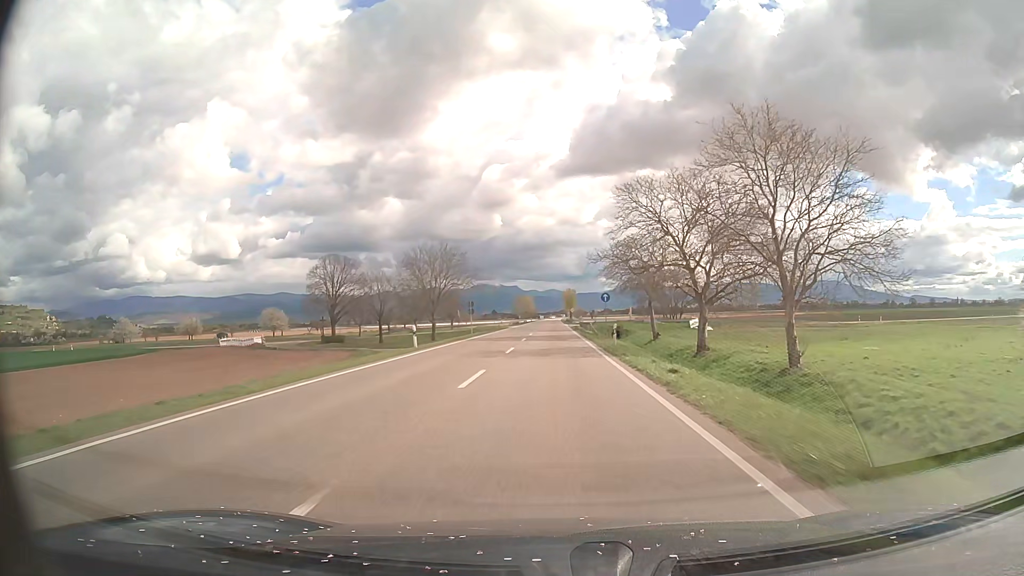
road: primary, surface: asphalt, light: Day
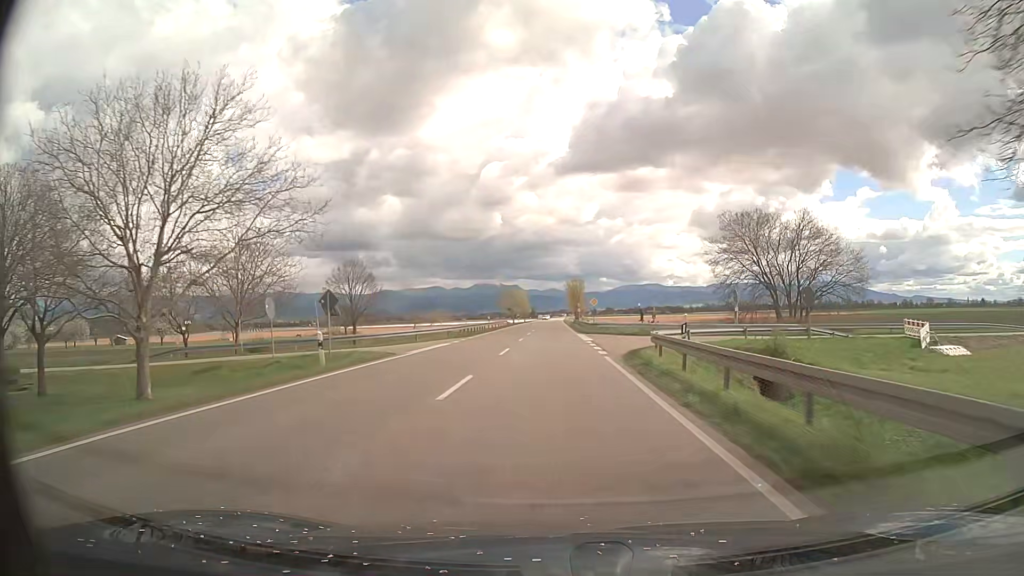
(0.0, +61.9) m; 0°
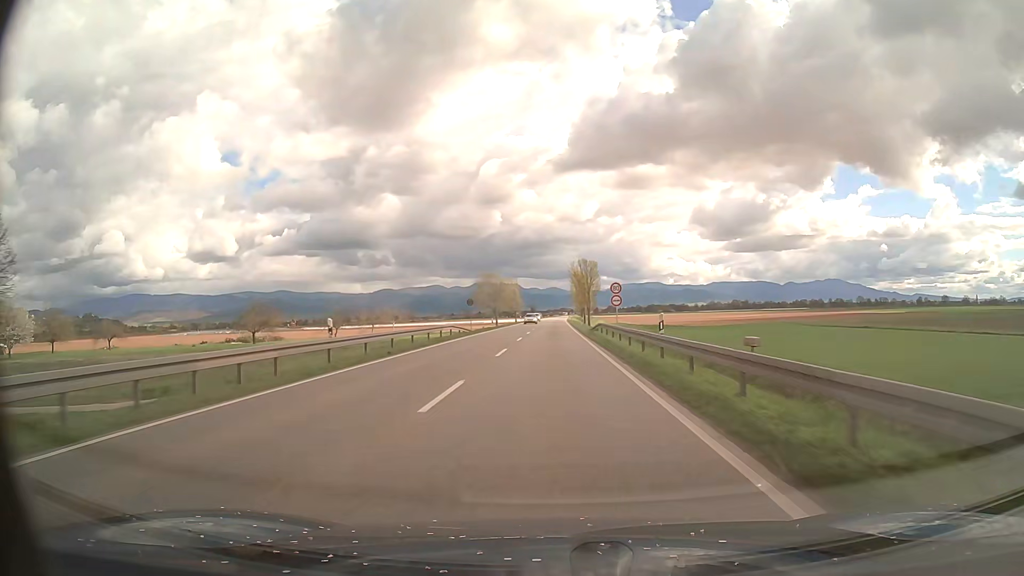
(0.0, +49.5) m; 0°
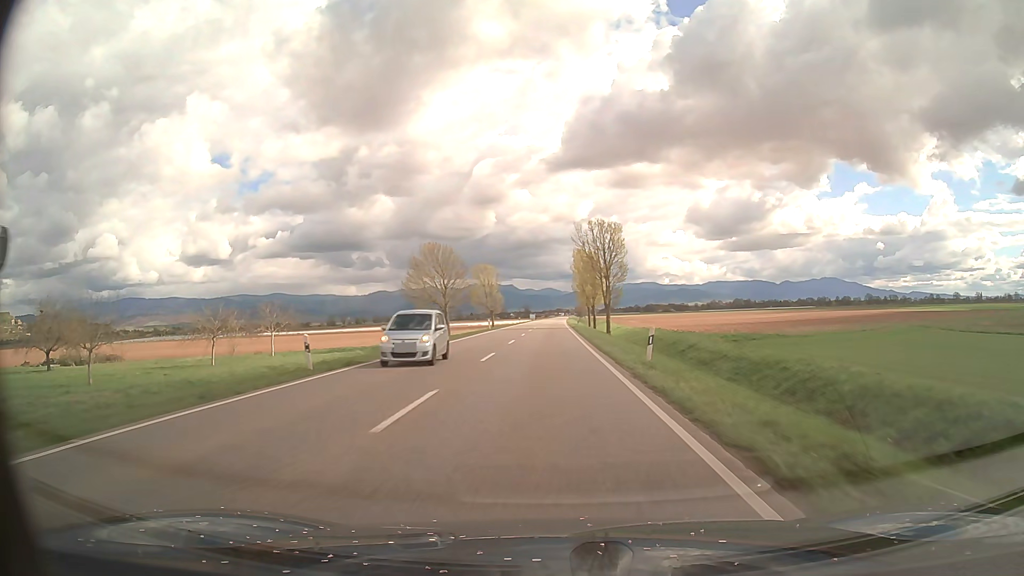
(+0.2, +49.4) m; 0°
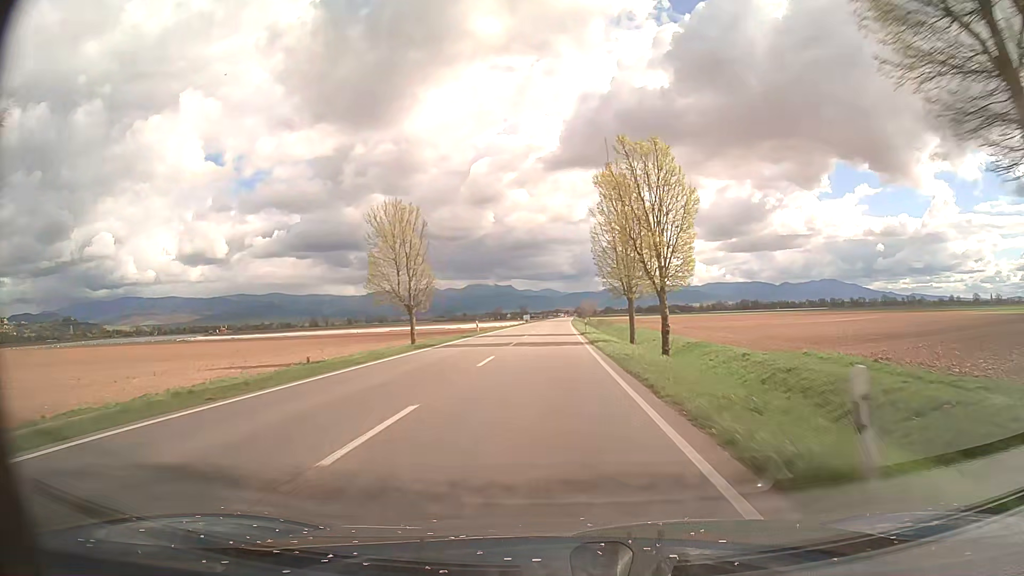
(+0.1, +61.8) m; 0°
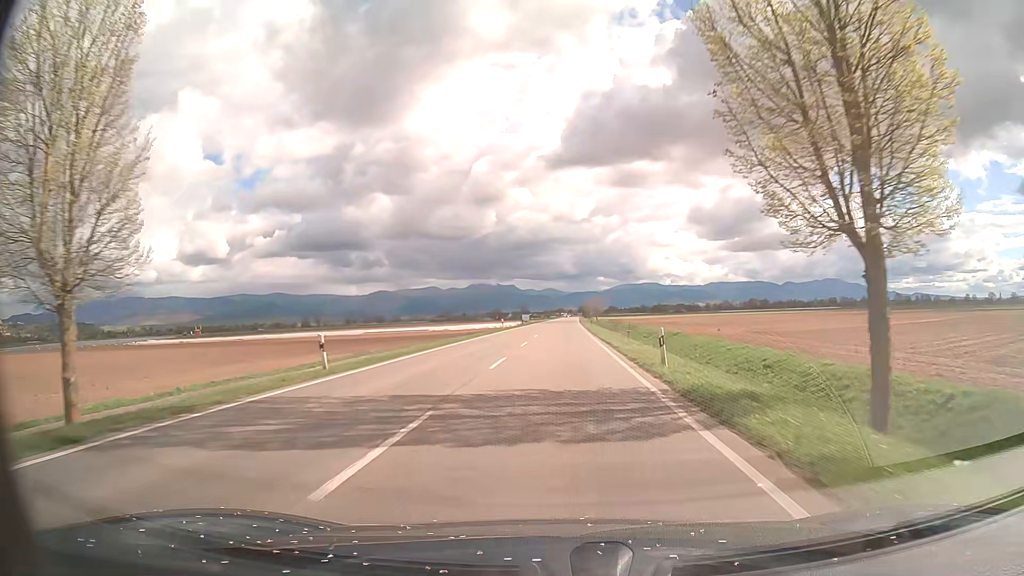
(-0.1, +37.1) m; 0°
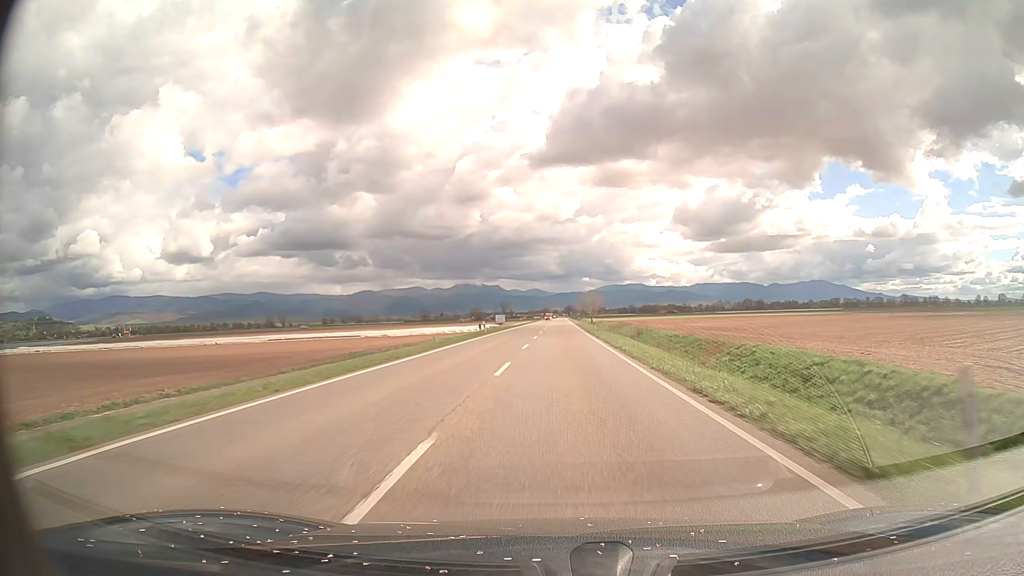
(+0.5, +61.8) m; +1°
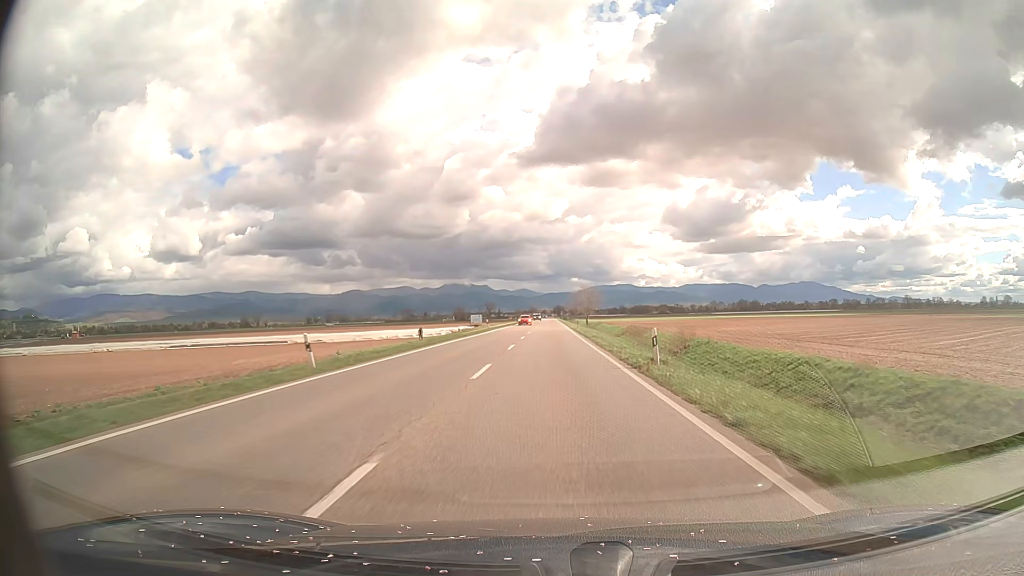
(+0.4, +37.1) m; +1°
(0, +10) (0, +20) (0, +30) (0, +40) (0, +50) (0, +60) (0, +70) (0, +80) (0, +90) (0, +100) m
